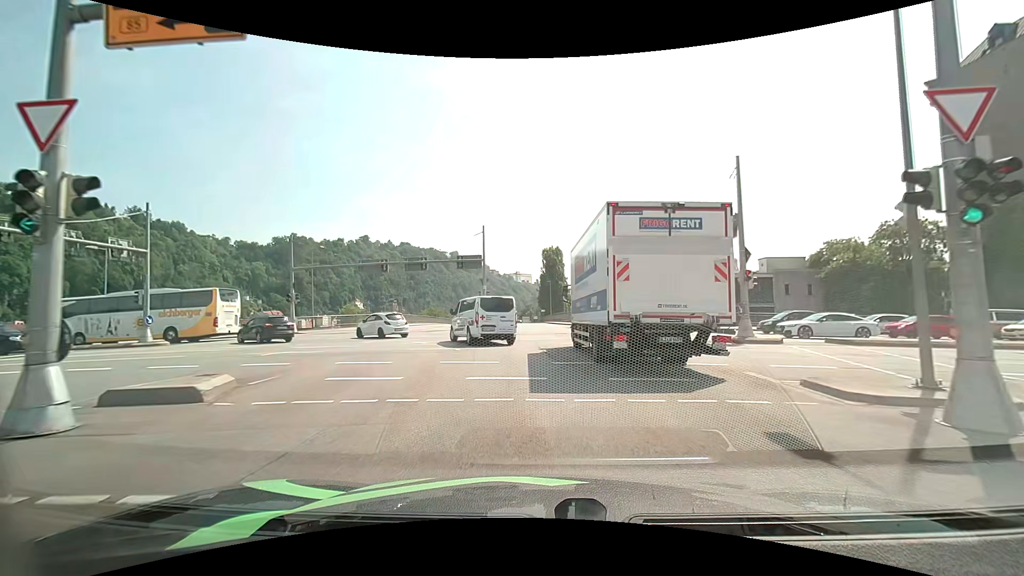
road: primary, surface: asphalt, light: Day
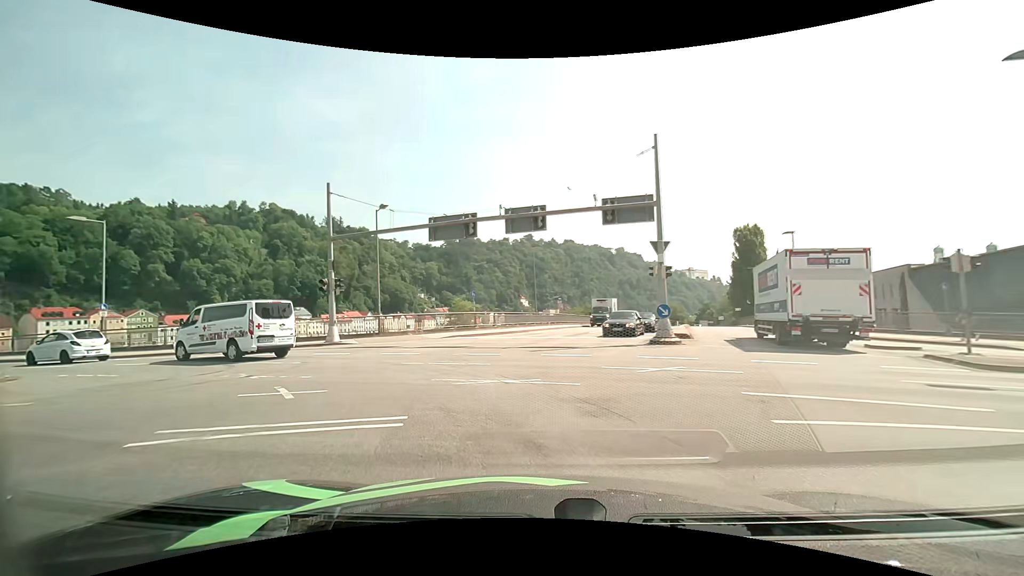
(-2.1, +21.0) m; -19°
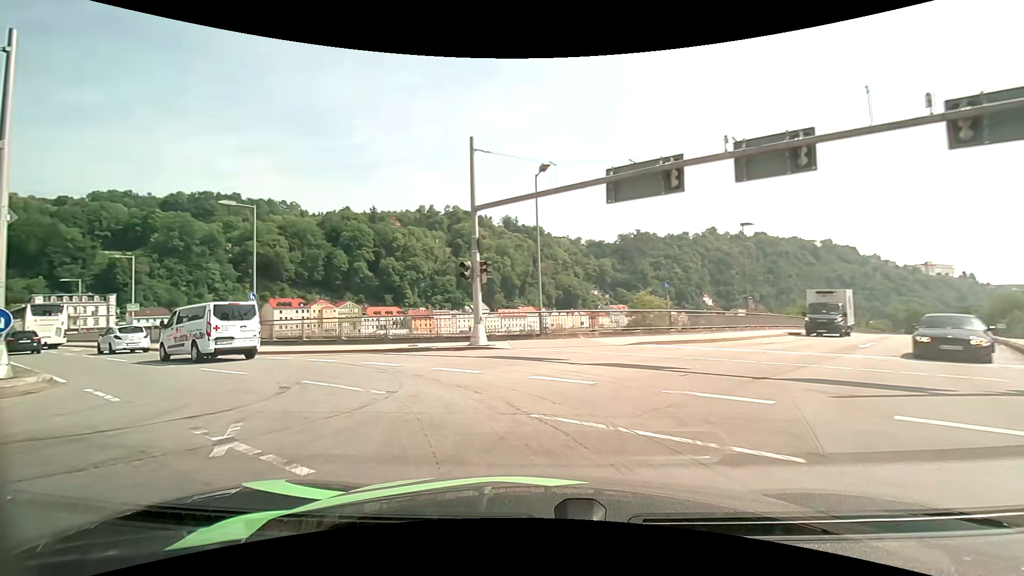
(-1.3, +8.0) m; -20°
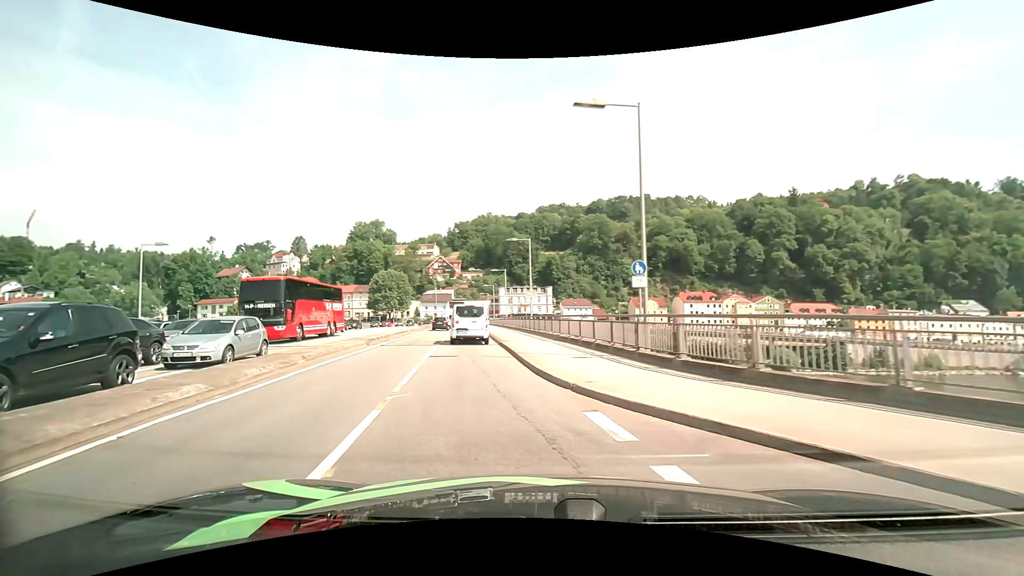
(-6.2, +14.6) m; -45°
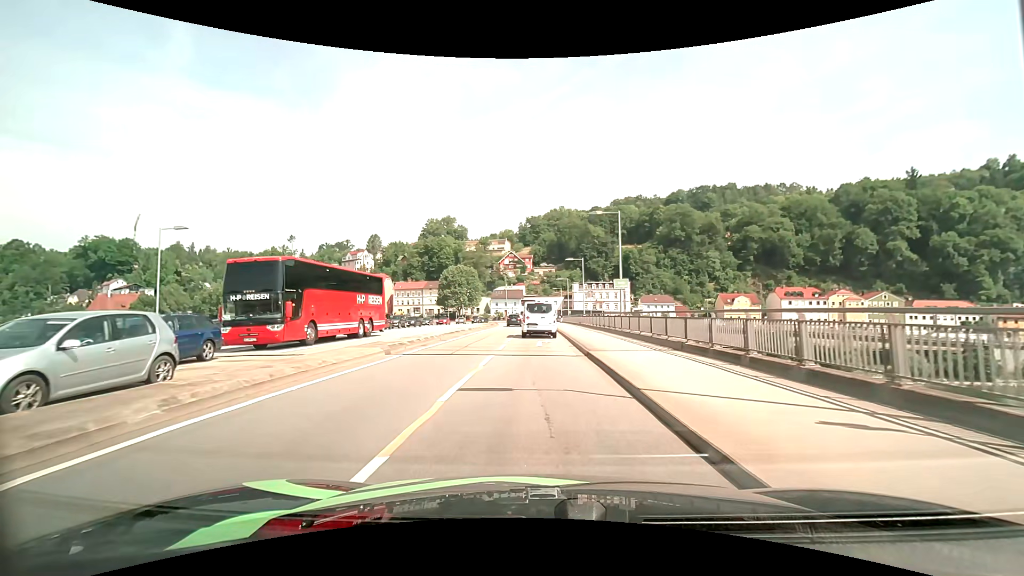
(-0.9, +9.0) m; -8°
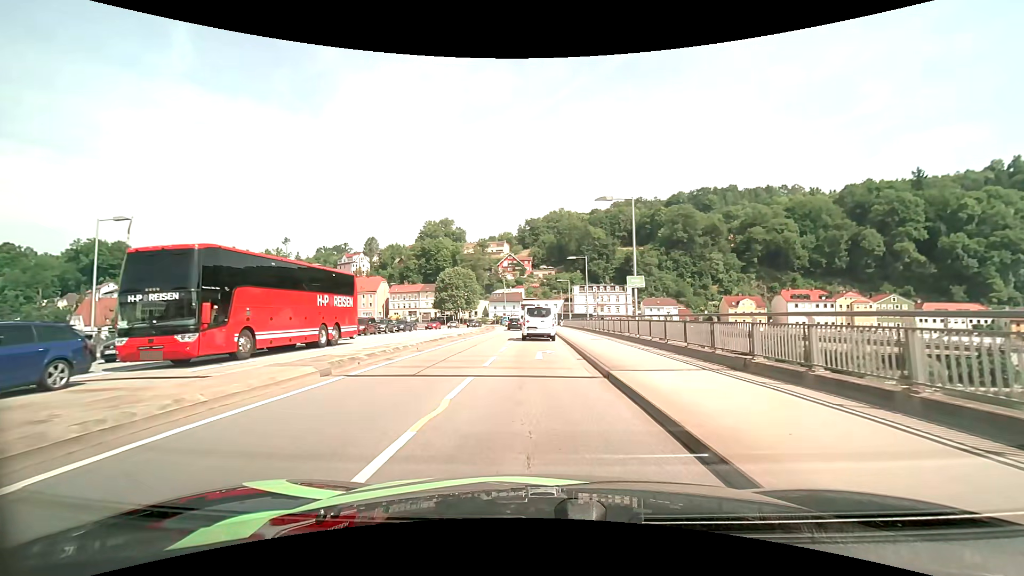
(0.0, +4.9) m; 0°
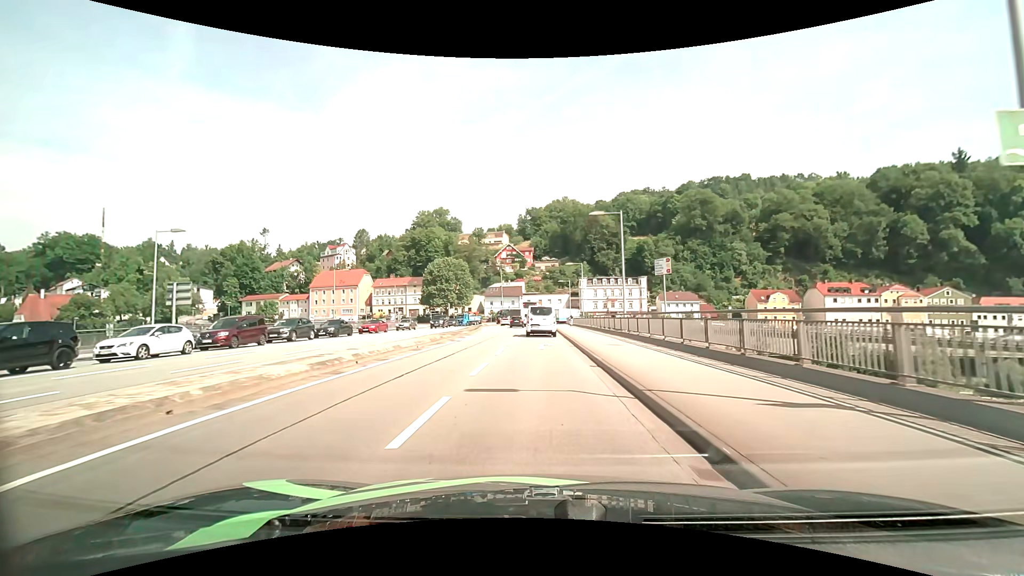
(0.0, +21.3) m; 0°
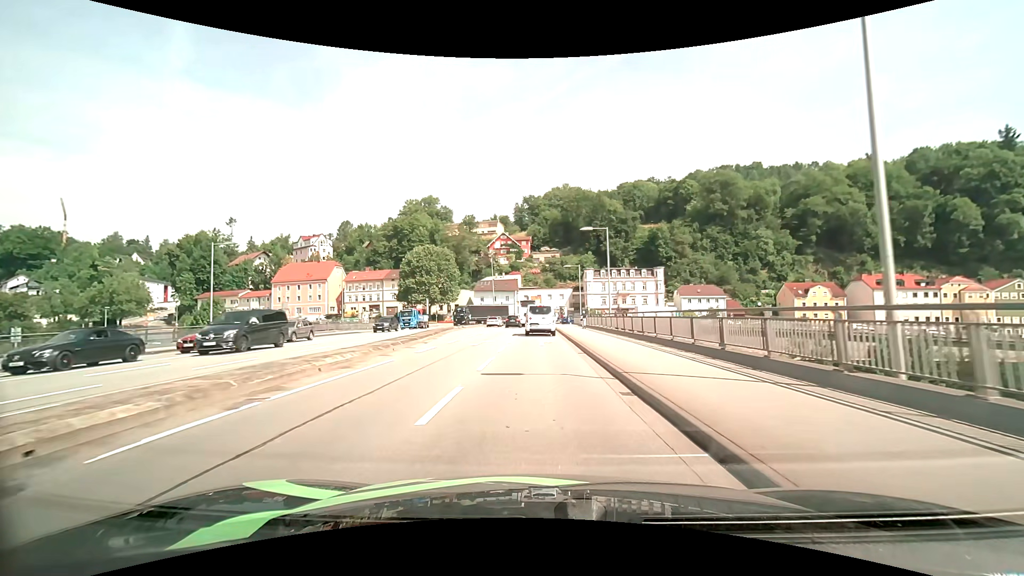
(0.0, +23.1) m; +1°
(0, +10) (0, +20) (0, +30) (0, +40) (-1, +50) (-1, +60) (-1, +70) (+1, +80) (+6, +88) (+15, +93) m
